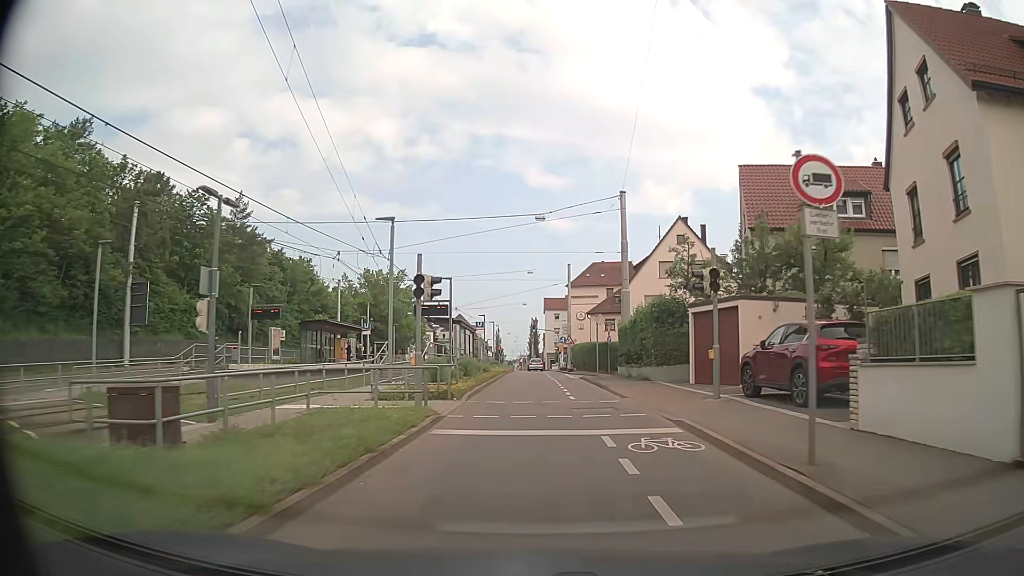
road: tertiary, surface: asphalt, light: Day
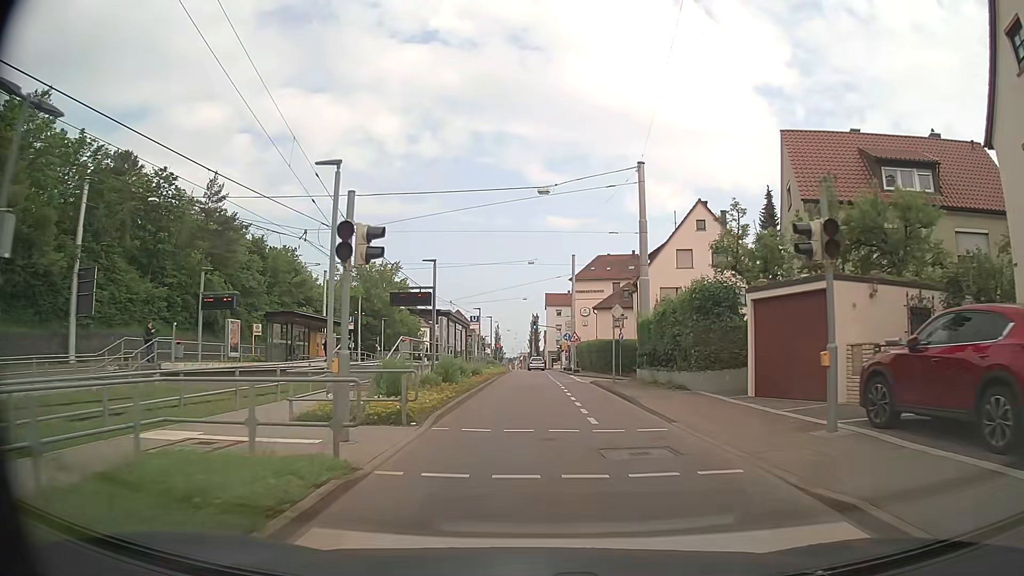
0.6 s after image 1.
(0.0, +6.1) m; 0°
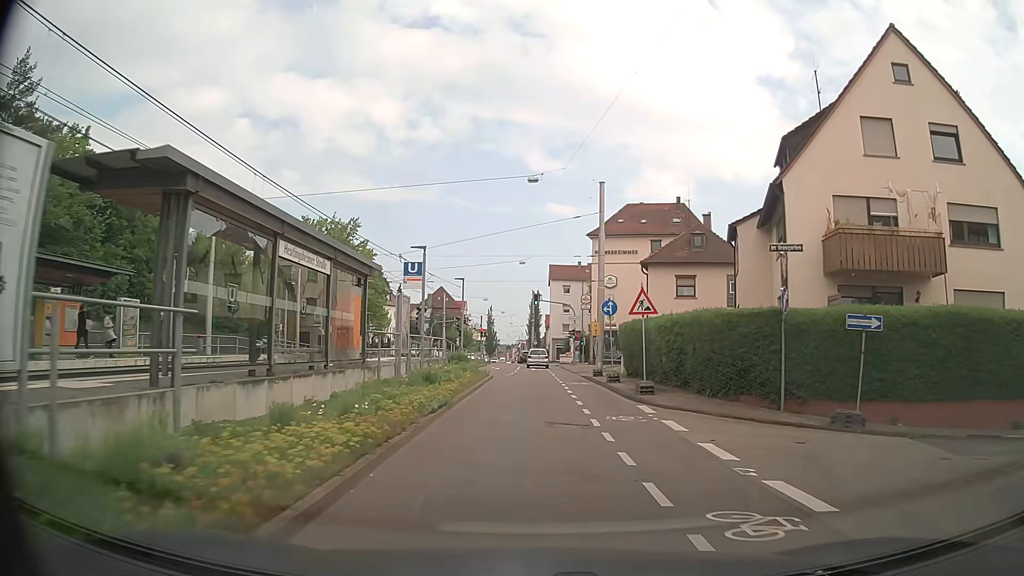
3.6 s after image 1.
(0.0, +28.1) m; +1°
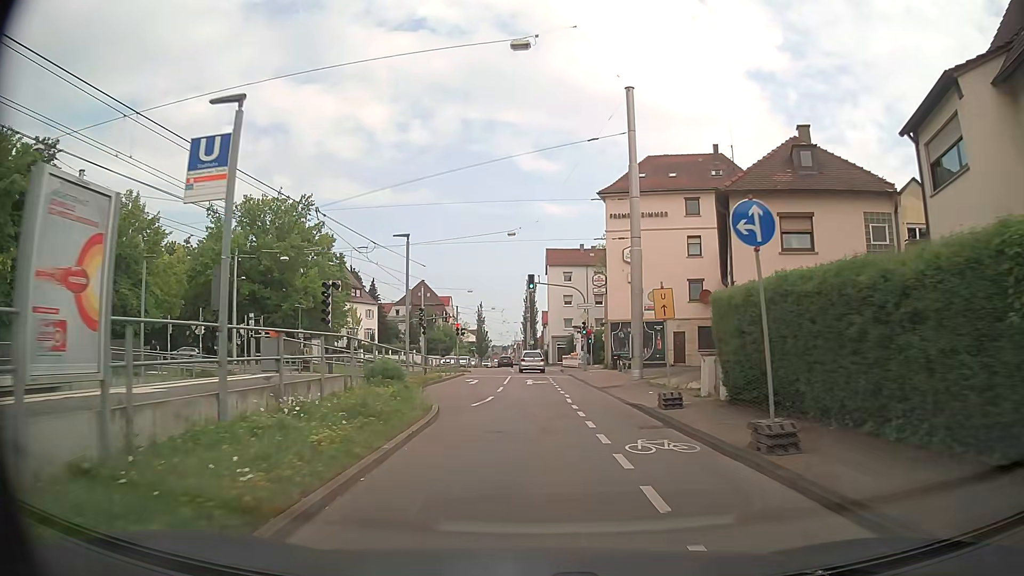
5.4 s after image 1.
(-0.1, +16.6) m; -1°
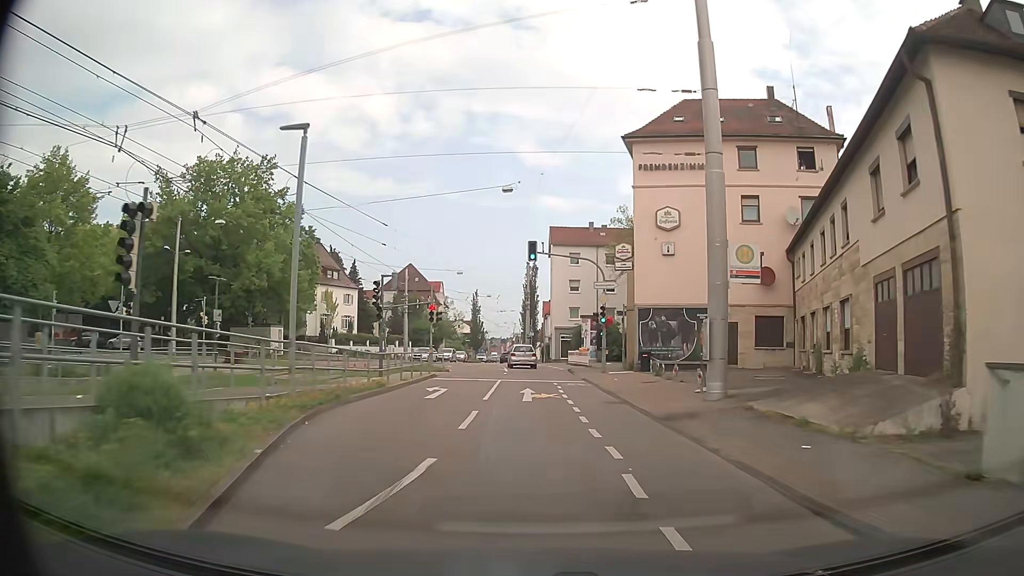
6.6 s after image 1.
(0.0, +11.6) m; +1°
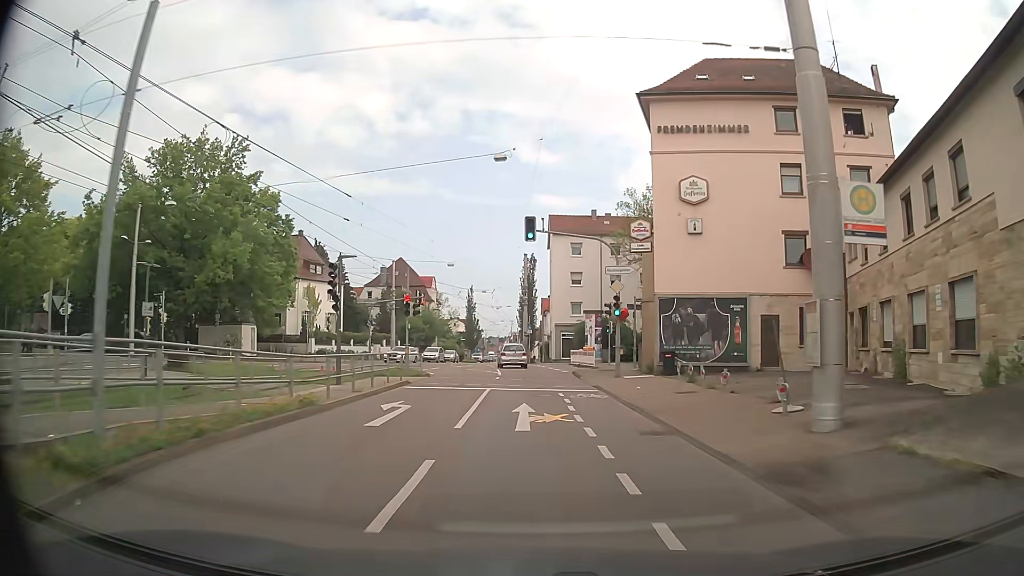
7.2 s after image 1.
(0.0, +6.0) m; -1°
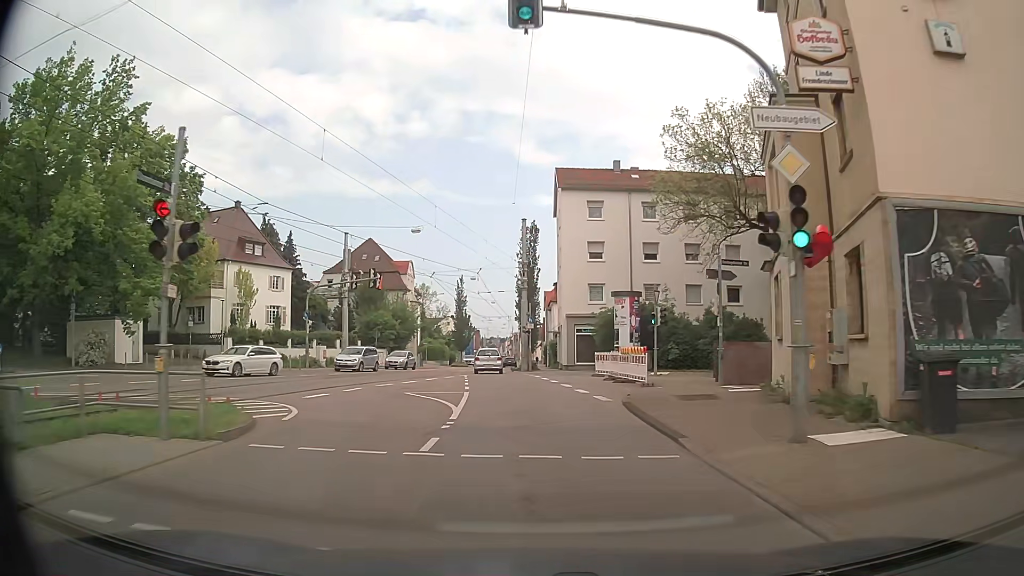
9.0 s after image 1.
(+0.1, +18.7) m; 0°
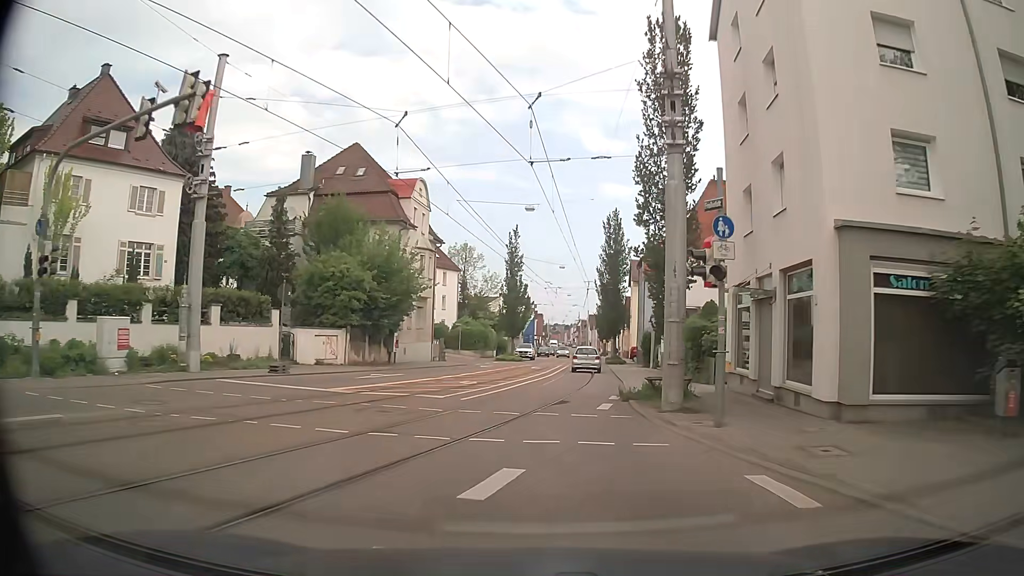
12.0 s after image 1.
(-2.1, +32.3) m; -6°
(0, +10) (+1, +20) (+2, +30) (+3, +40) (+4, +50) (+5, +60) (+6, +70) (+7, +80) (+8, +90) (+9, +100) m
